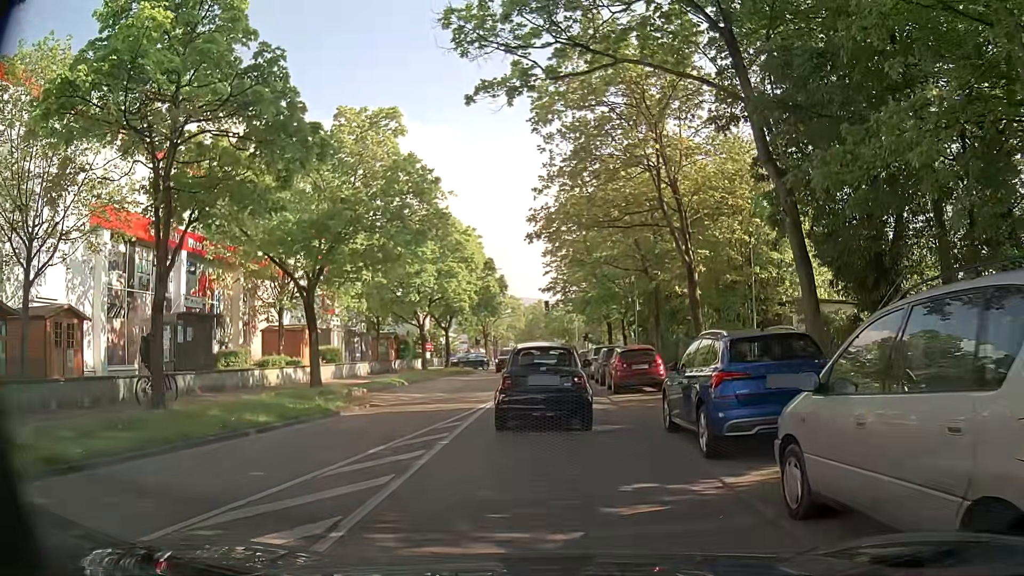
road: secondary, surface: asphalt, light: Day
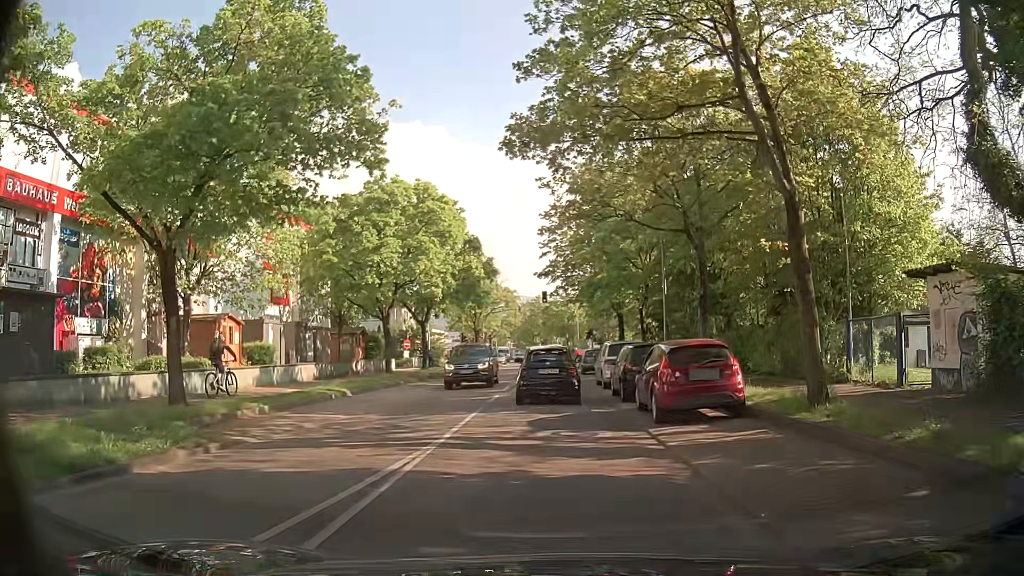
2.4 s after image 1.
(-0.3, +9.2) m; -1°
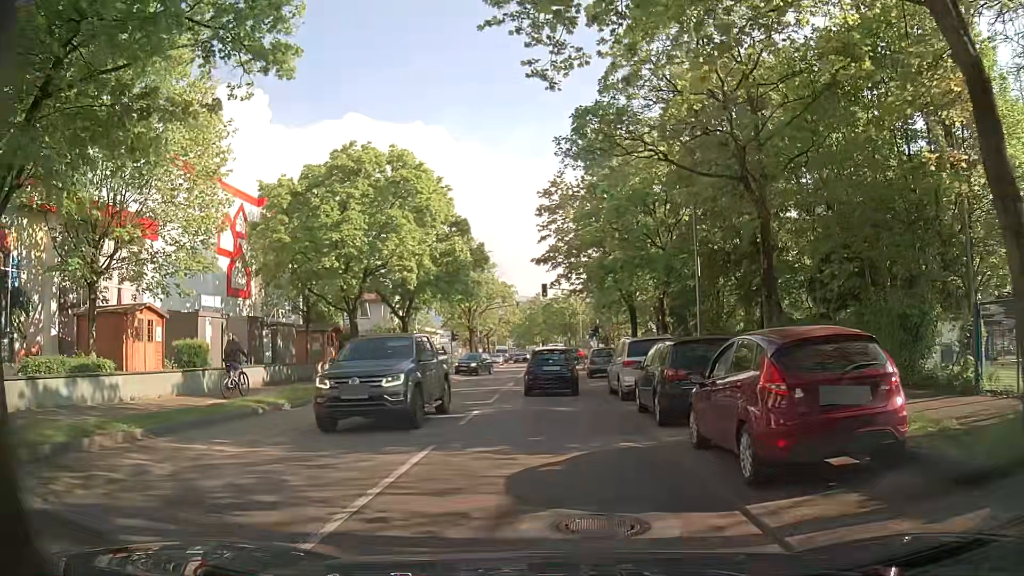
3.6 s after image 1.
(-0.2, +6.0) m; -2°
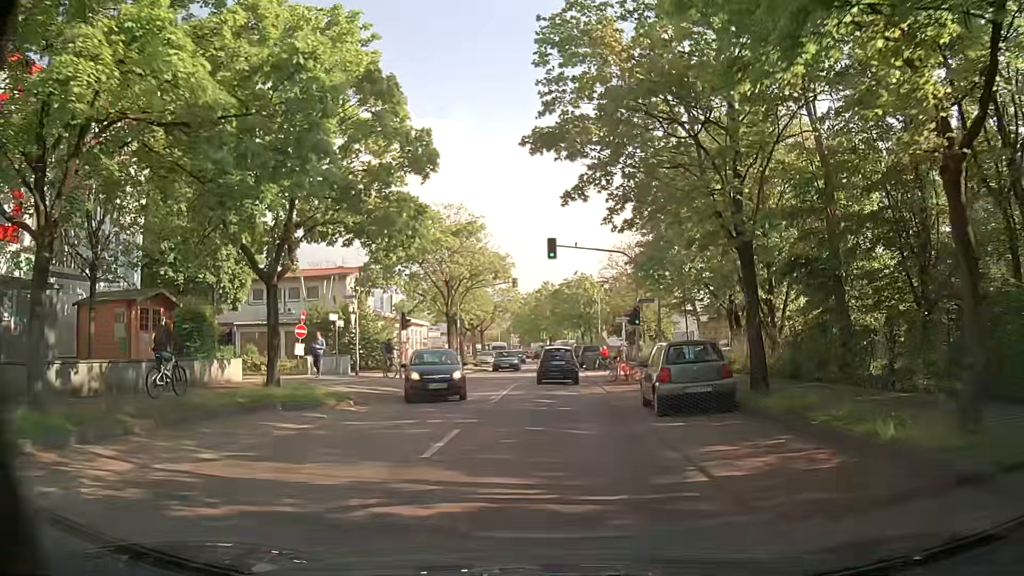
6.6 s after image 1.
(+0.1, +19.7) m; 0°
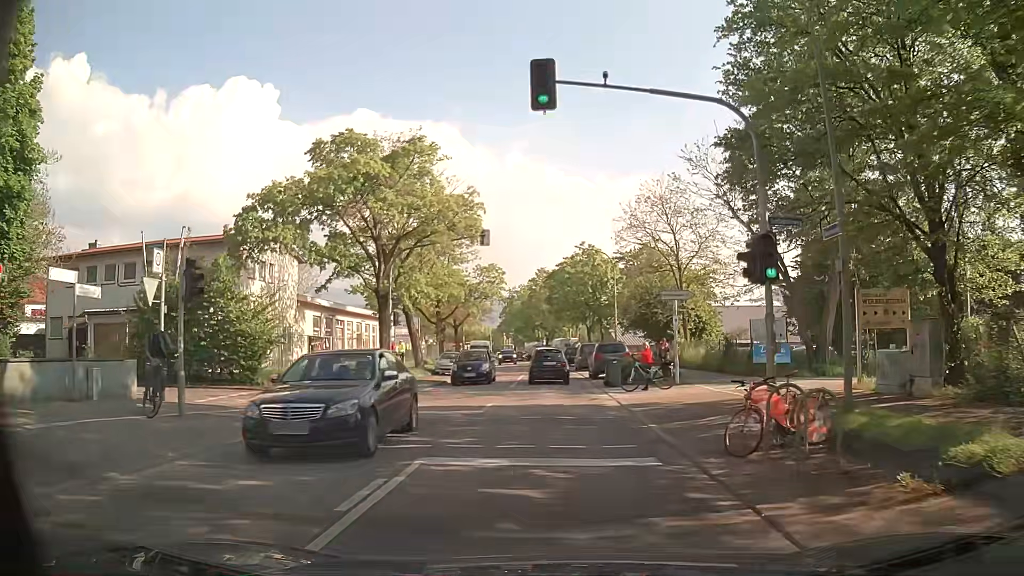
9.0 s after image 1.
(0.0, +19.4) m; +1°
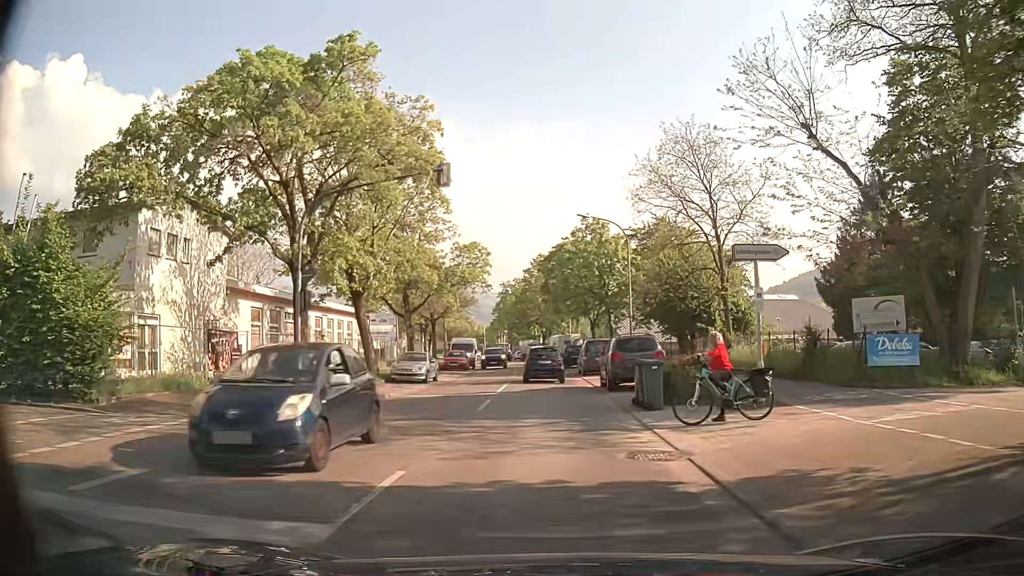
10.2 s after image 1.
(-0.1, +10.2) m; -1°
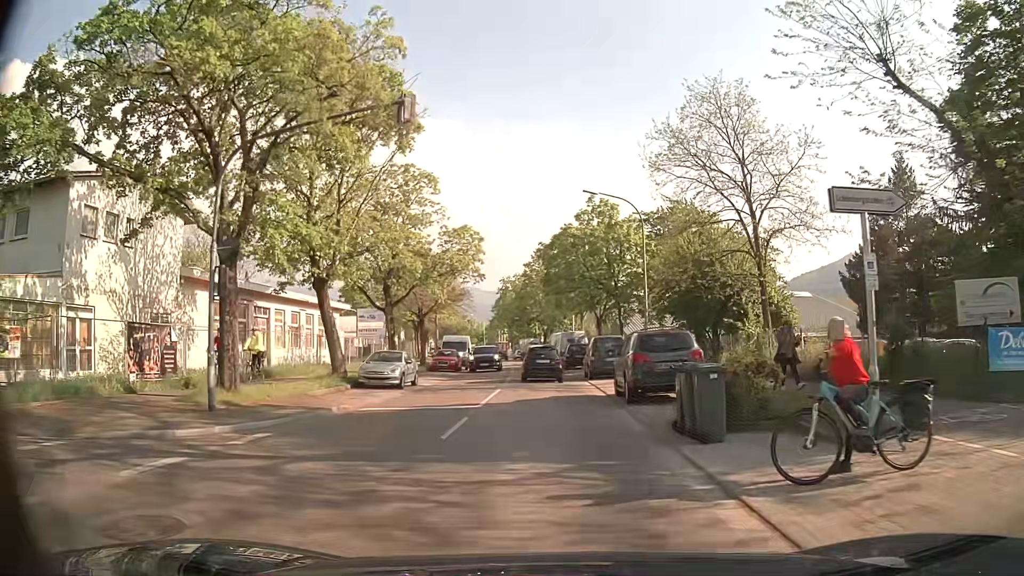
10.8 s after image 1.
(0.0, +5.2) m; 0°
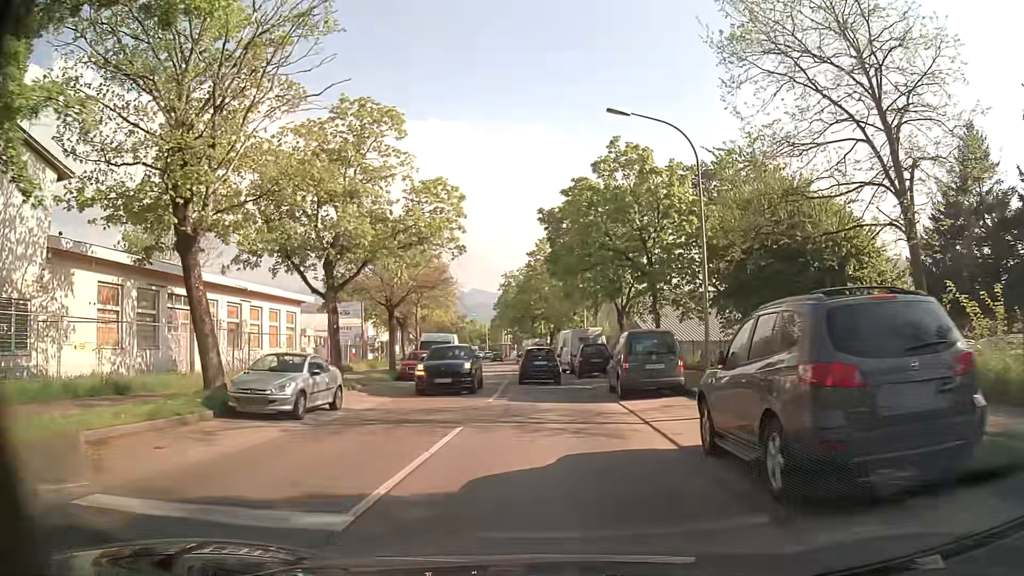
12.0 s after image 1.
(0.0, +10.6) m; 0°
(0, +10) (0, +20) (-1, +30) (-2, +40) (-2, +50) (-3, +60) (-4, +70) (-5, +80) (-7, +90) (-8, +100) m
